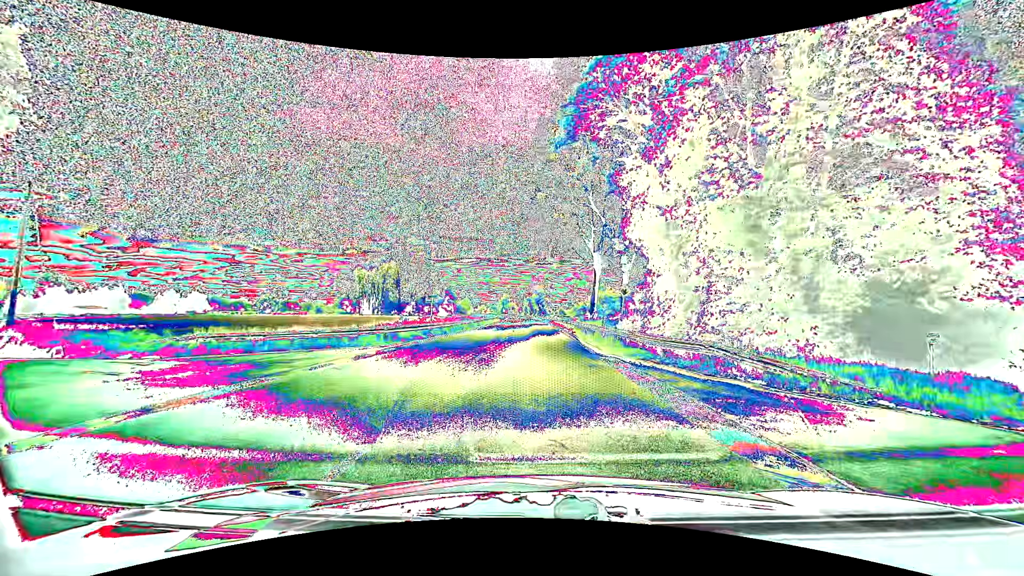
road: primary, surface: asphalt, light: Day
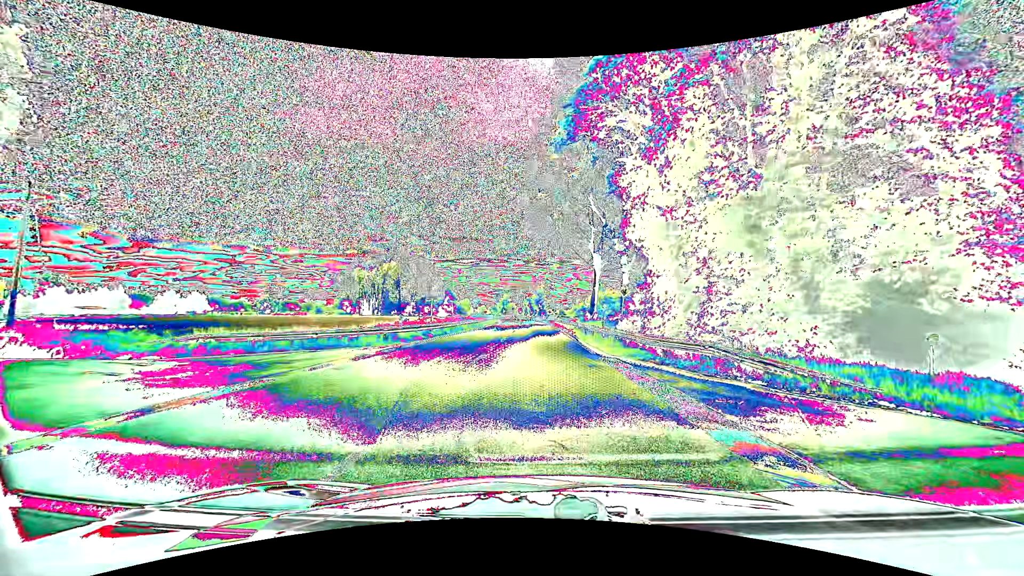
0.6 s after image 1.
(0.0, 0.0) m; 0°
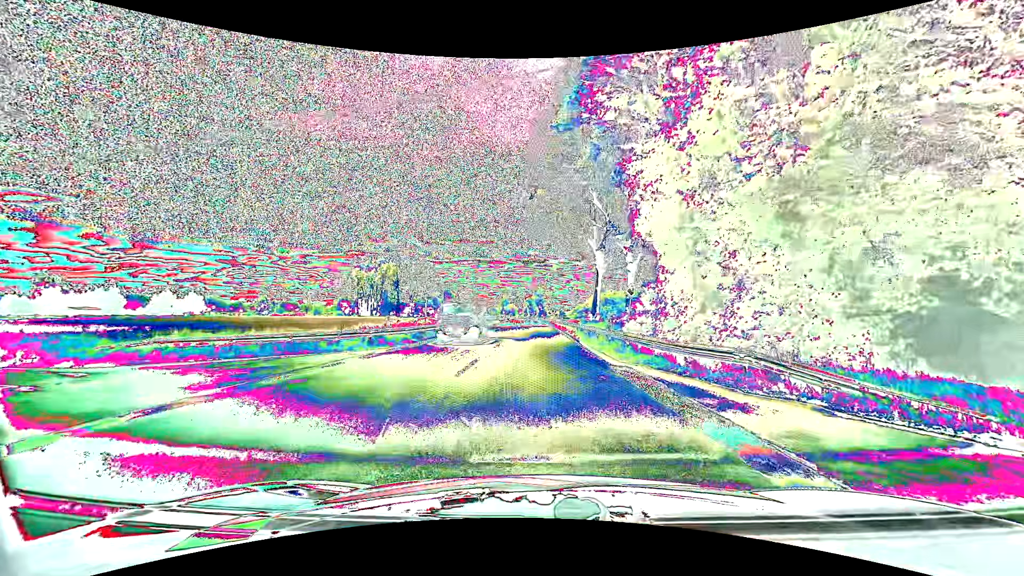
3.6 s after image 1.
(0.0, +2.2) m; 0°
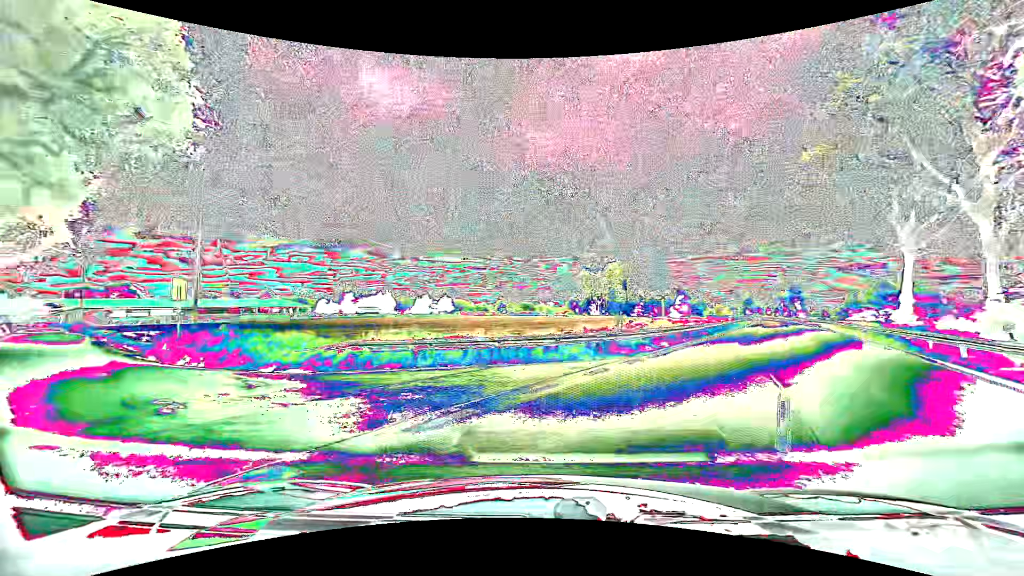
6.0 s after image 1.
(-0.8, +5.8) m; -25°
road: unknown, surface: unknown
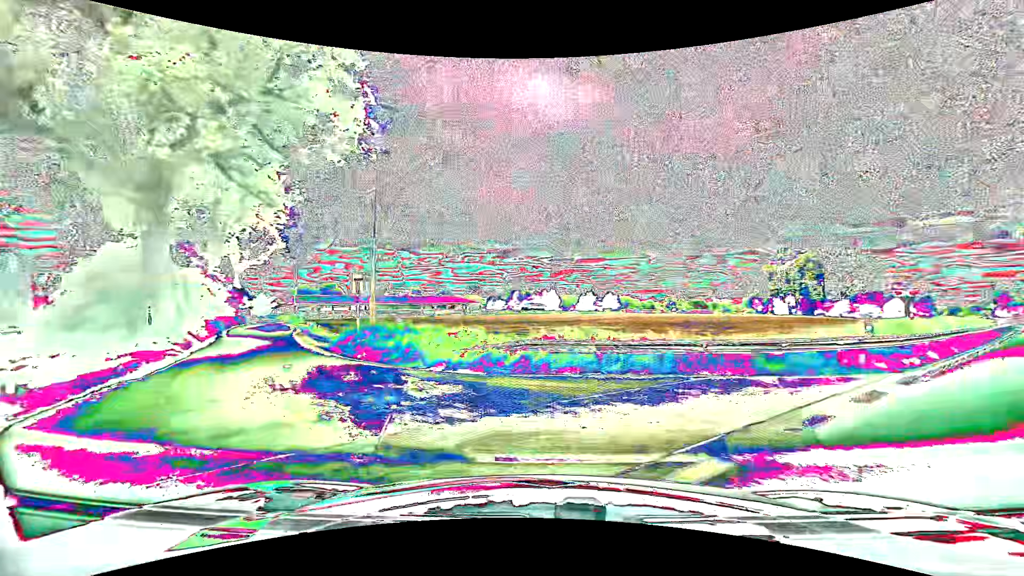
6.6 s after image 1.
(-0.4, +2.4) m; -19°
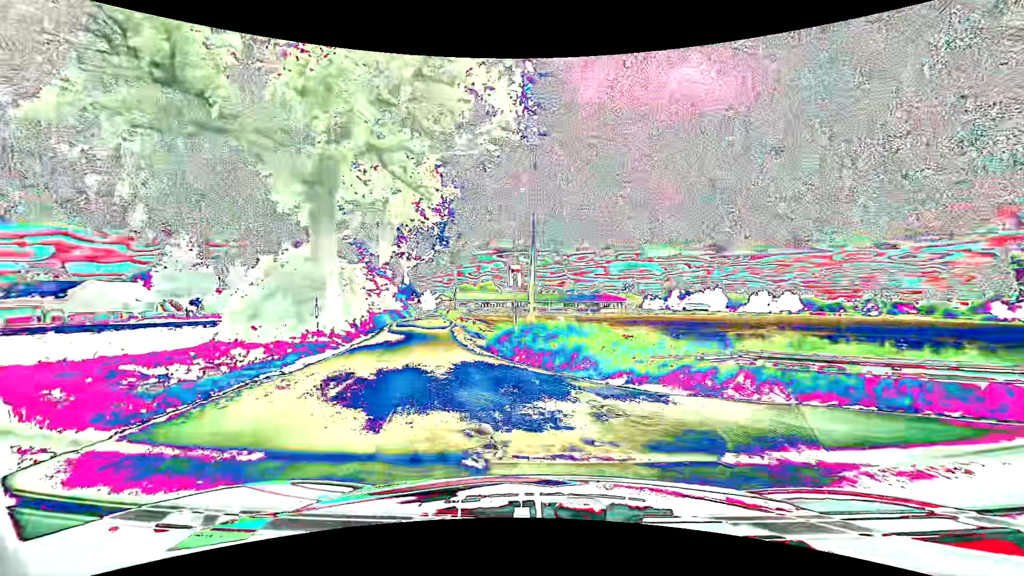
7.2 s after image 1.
(-0.4, +2.8) m; -17°
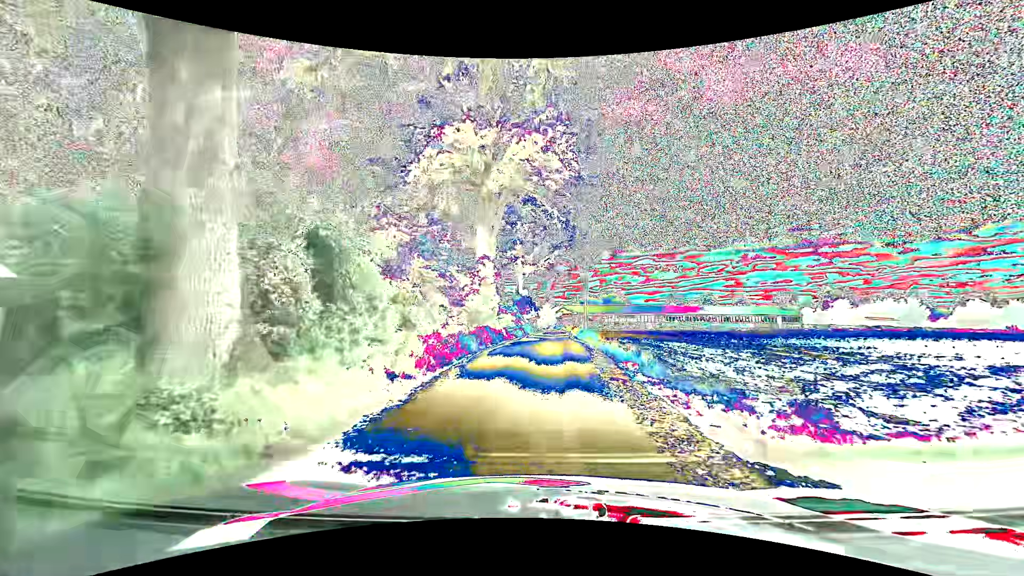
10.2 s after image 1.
(-2.9, +15.8) m; -14°
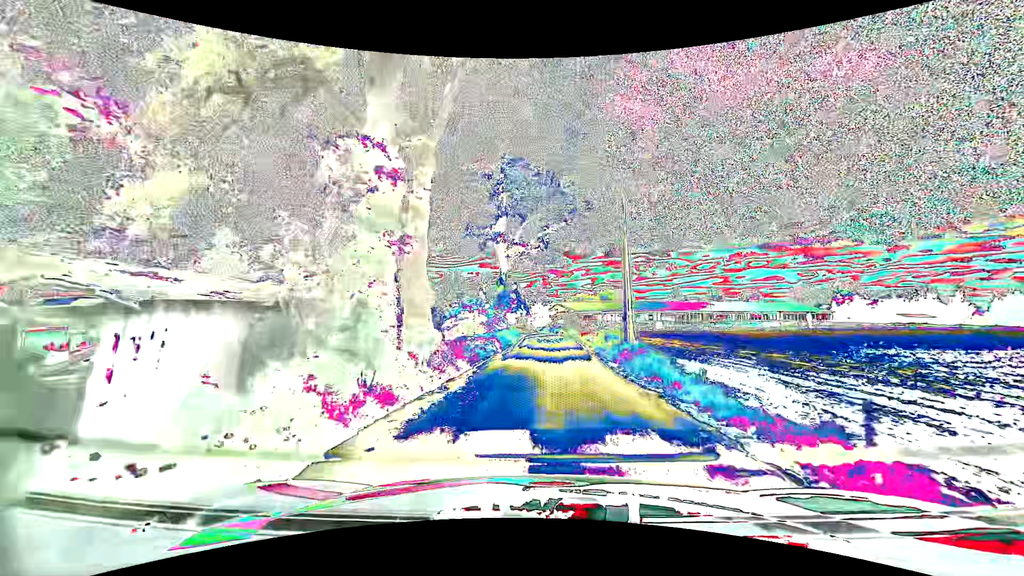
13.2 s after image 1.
(+0.3, +20.5) m; +2°
